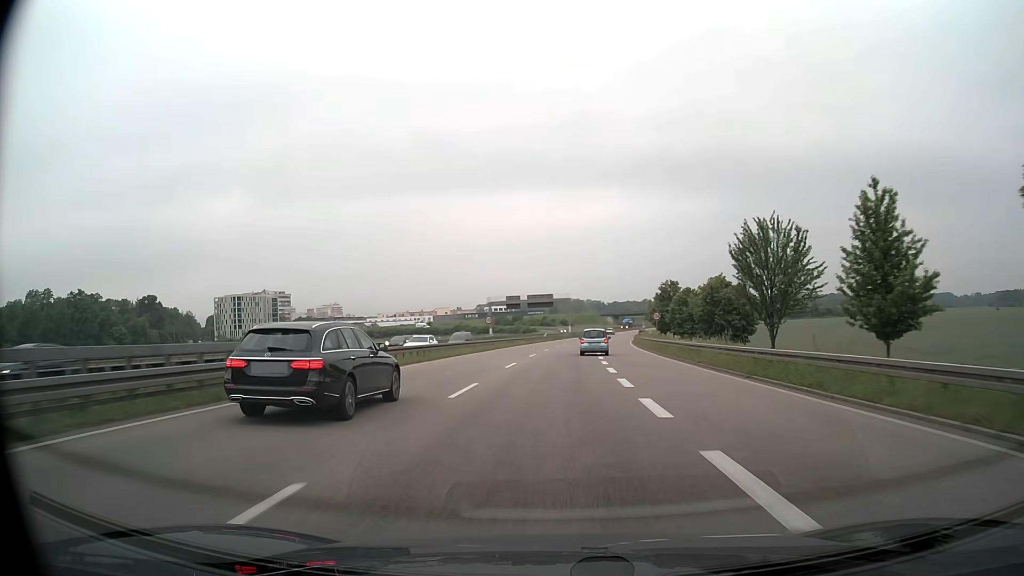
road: trunk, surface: asphalt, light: Day
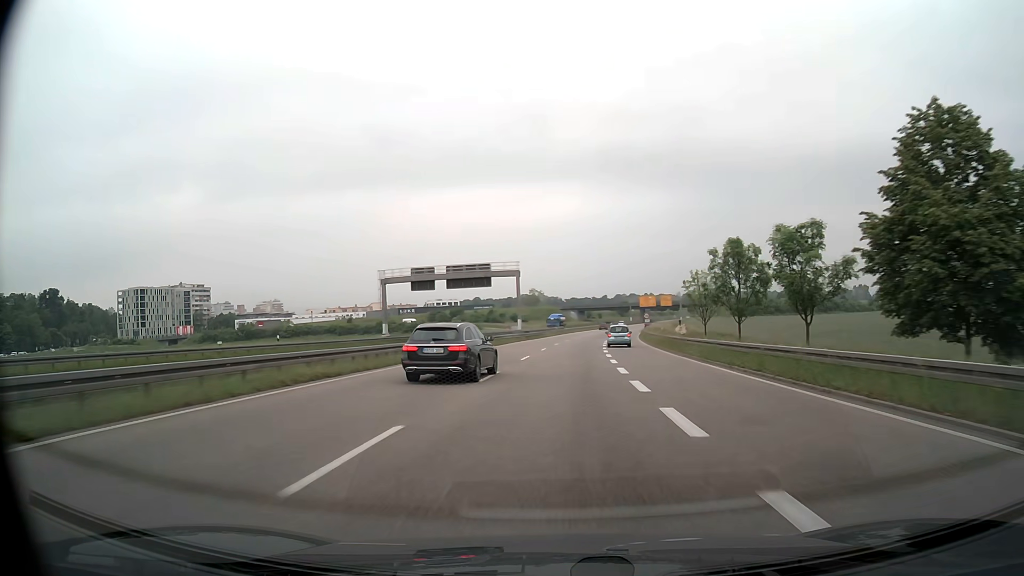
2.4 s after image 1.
(+1.8, +56.5) m; +4°
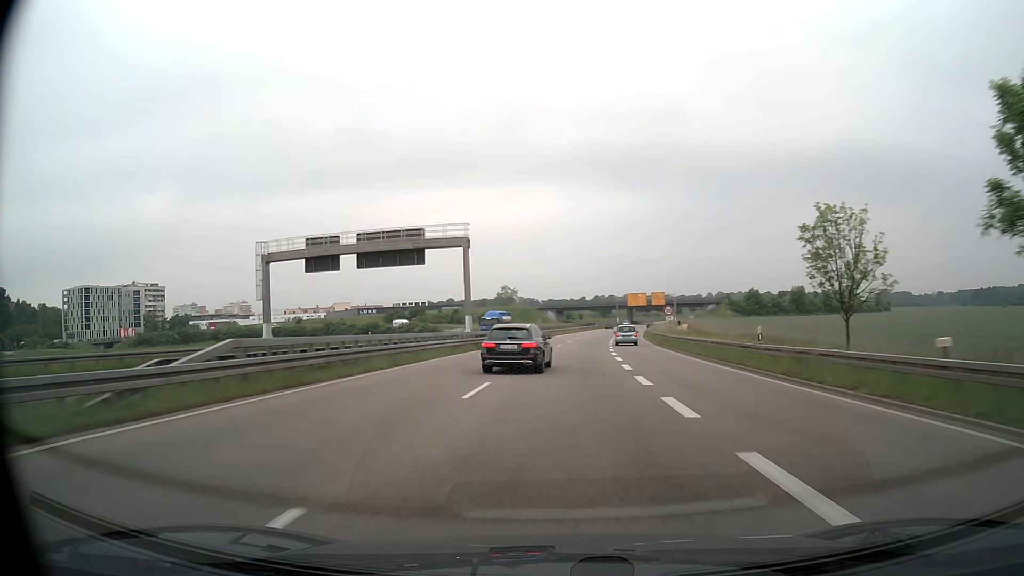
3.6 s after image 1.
(+0.5, +28.2) m; +2°
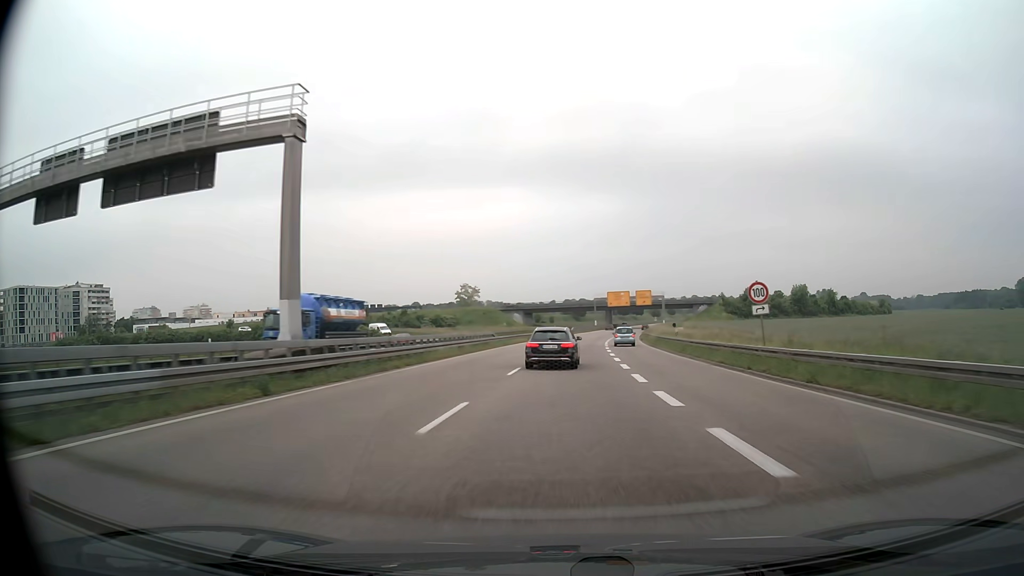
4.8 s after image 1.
(+0.6, +28.2) m; +3°
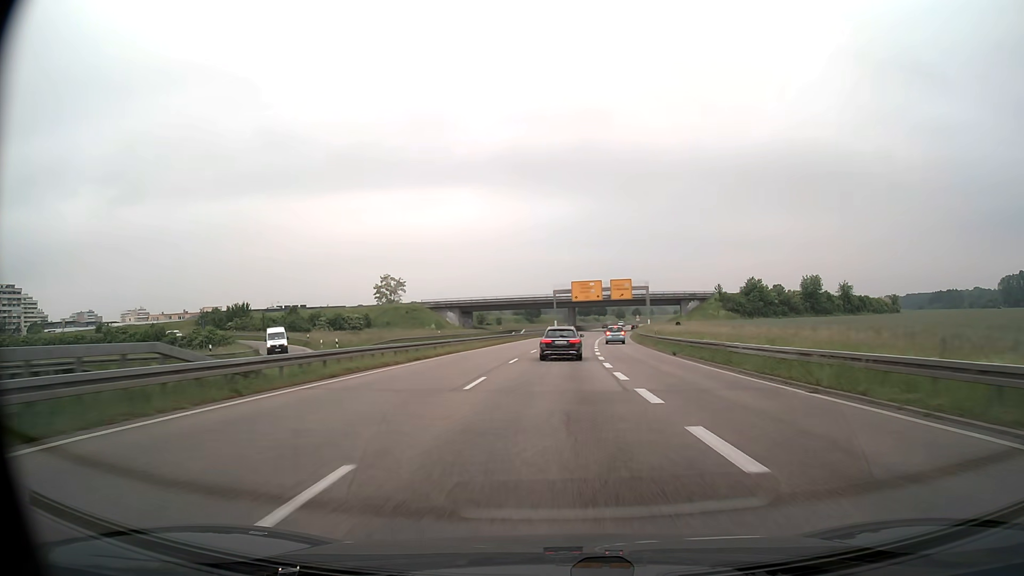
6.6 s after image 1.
(+1.4, +42.2) m; +4°
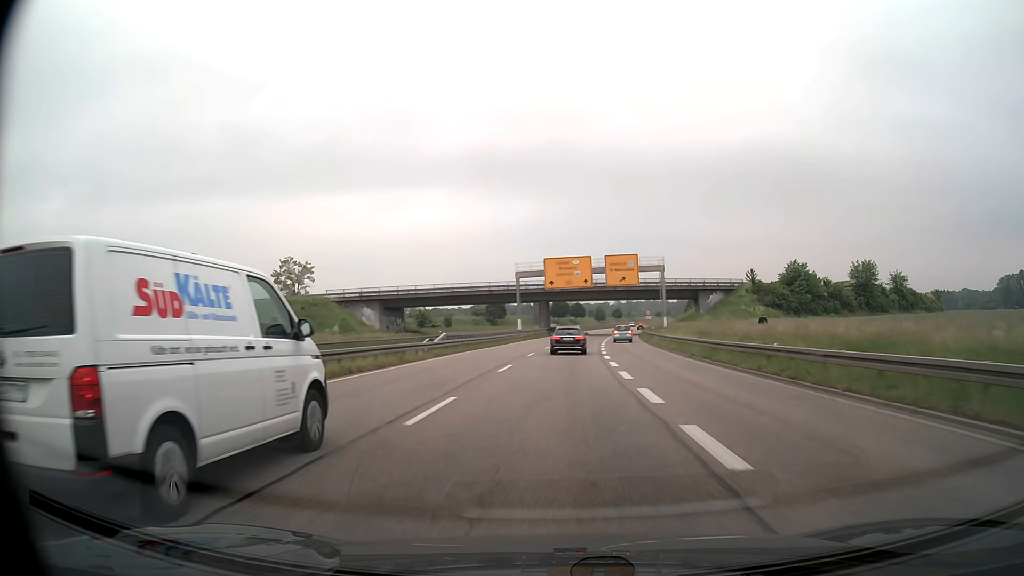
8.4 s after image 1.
(+1.0, +42.0) m; +3°
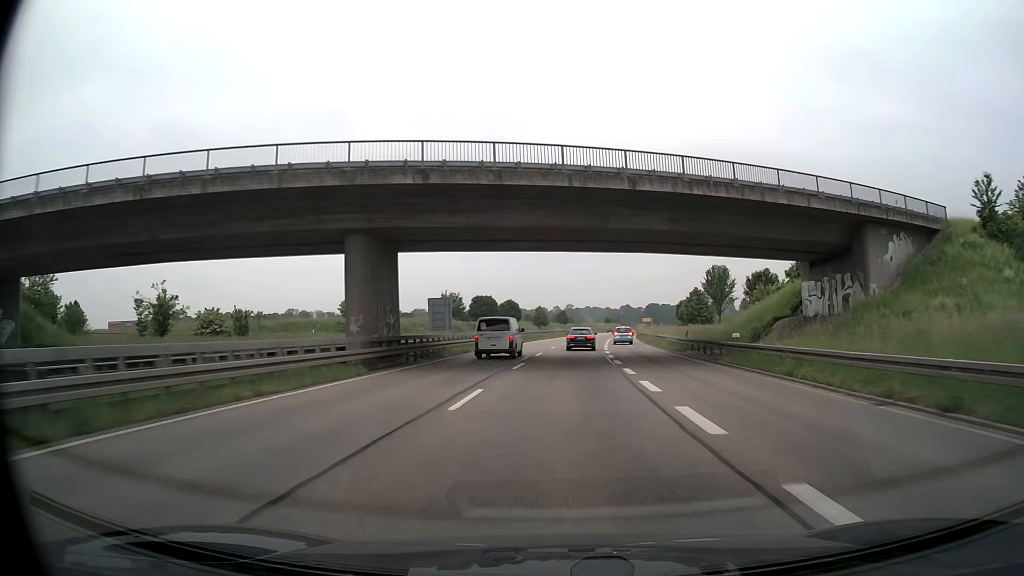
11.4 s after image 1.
(+3.1, +69.8) m; +5°
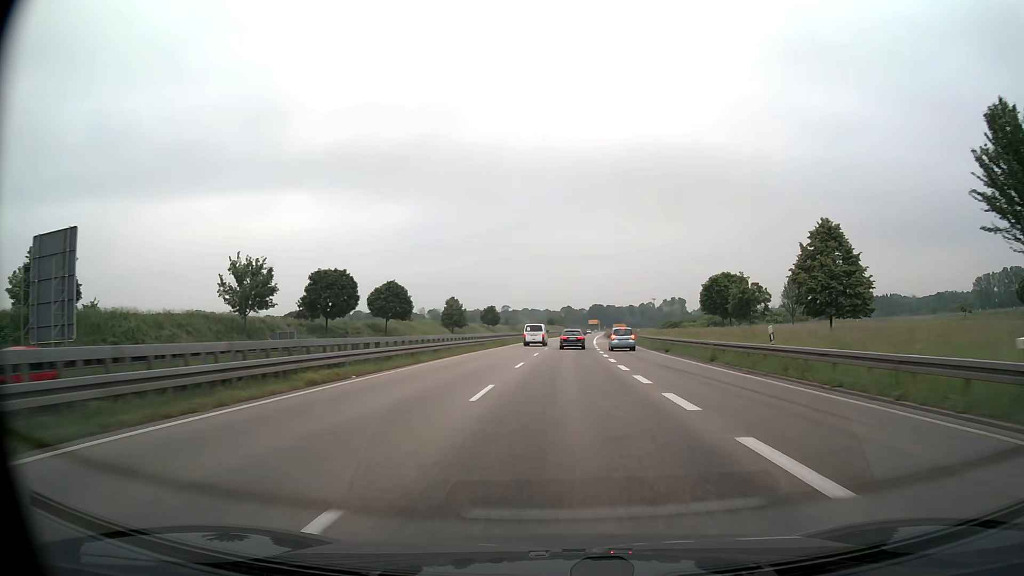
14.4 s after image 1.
(+3.3, +70.1) m; +5°
(0, +10) (0, +20) (0, +30) (+1, +40) (+1, +50) (+2, +60) (+2, +70) (+3, +80) (+4, +90) (+4, +100) m
